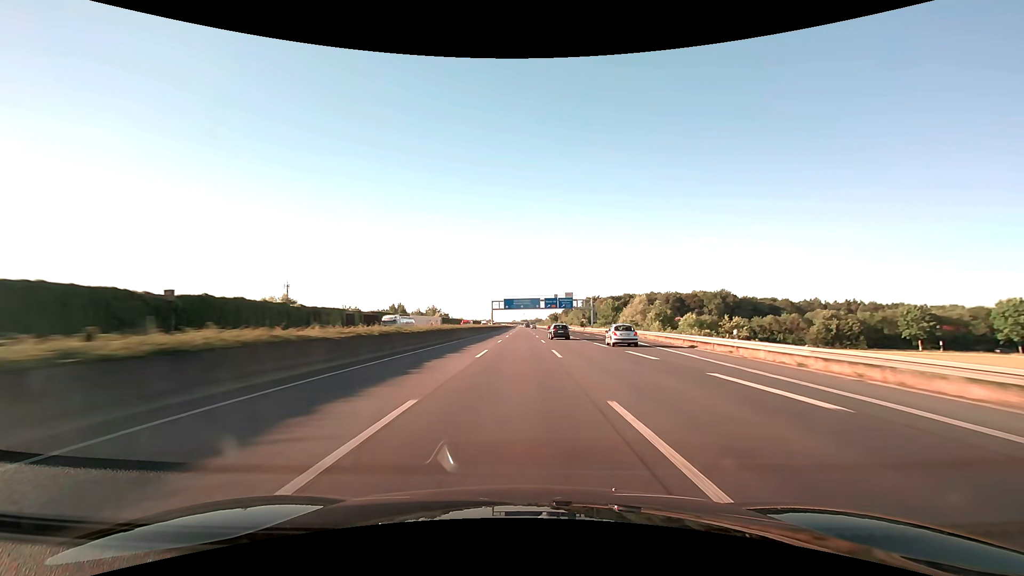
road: motorway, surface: asphalt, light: Day
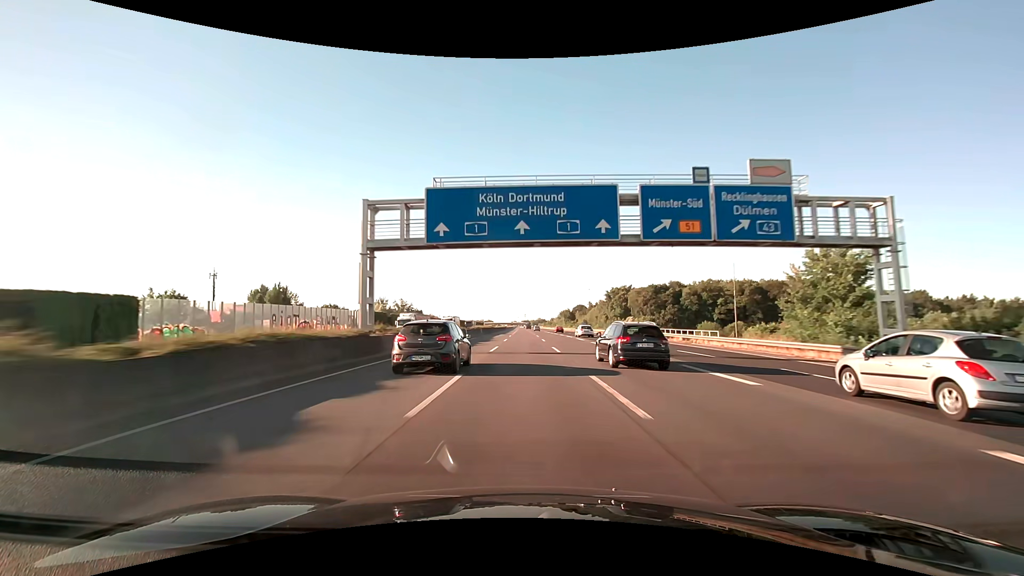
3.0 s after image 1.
(-0.2, +103.3) m; 0°
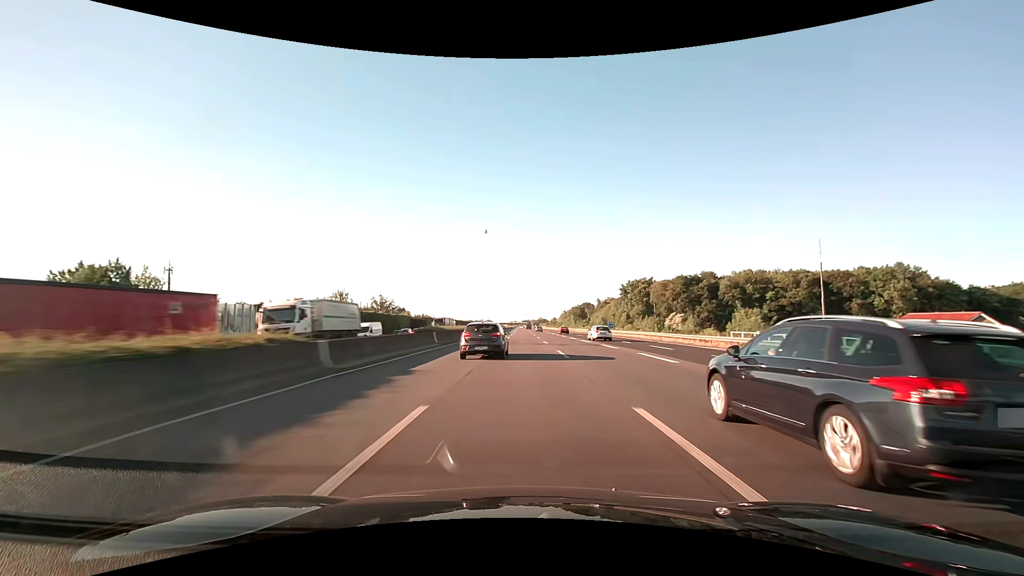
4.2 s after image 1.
(0.0, +41.3) m; 0°
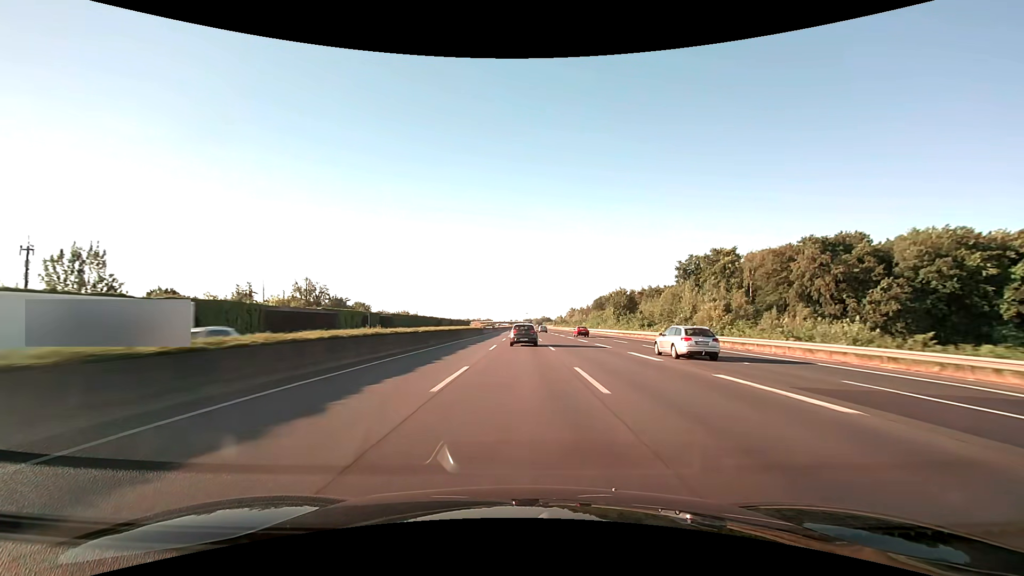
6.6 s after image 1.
(-0.3, +82.6) m; 0°
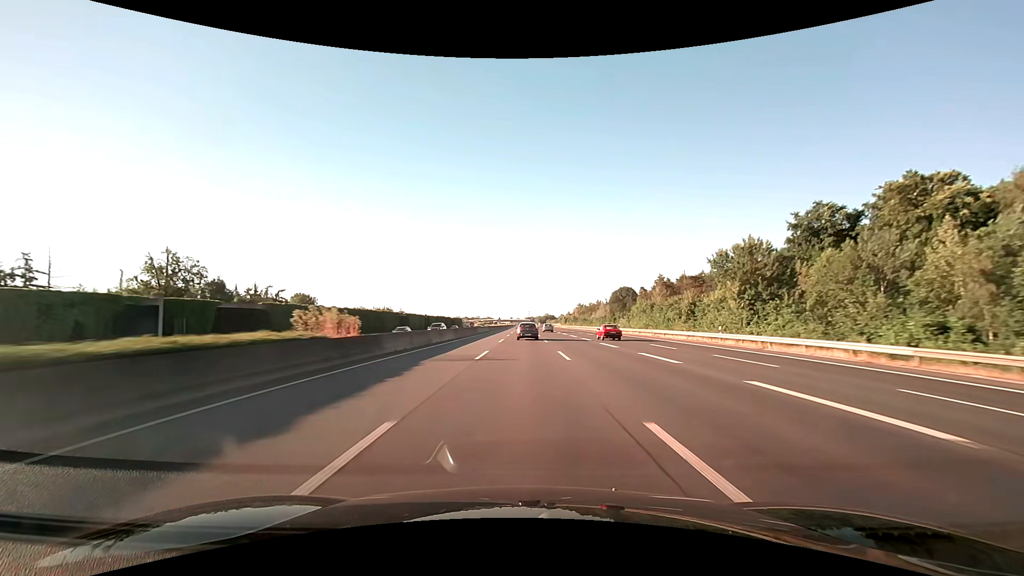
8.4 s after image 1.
(-0.1, +62.0) m; 0°
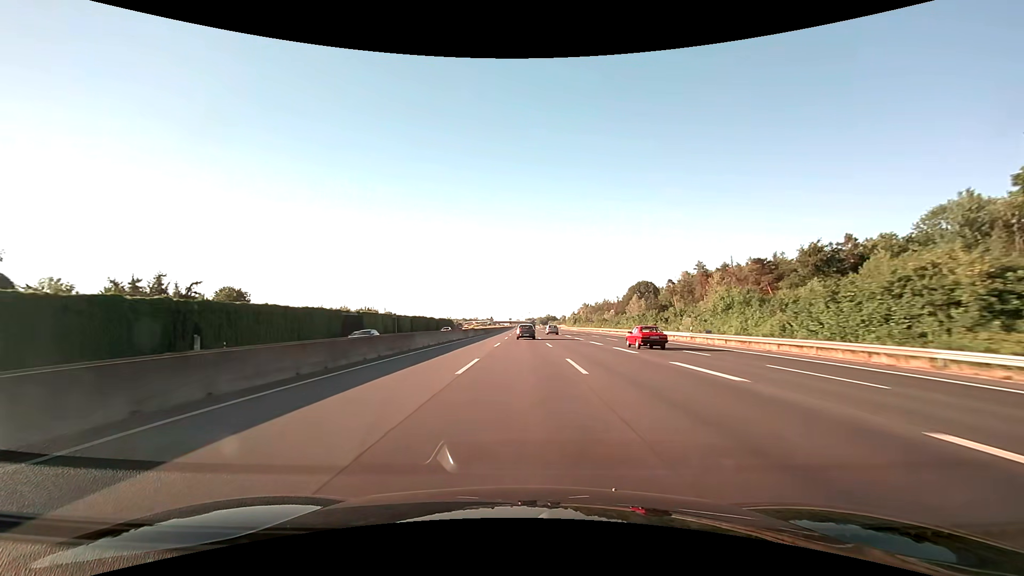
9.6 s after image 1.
(-0.1, +41.3) m; 0°
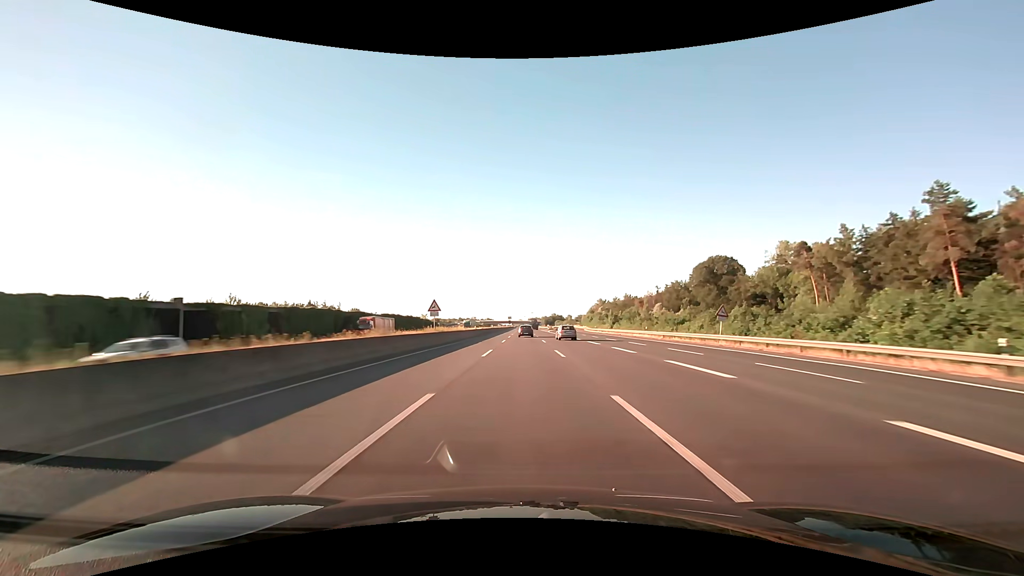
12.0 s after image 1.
(-0.2, +82.7) m; 0°
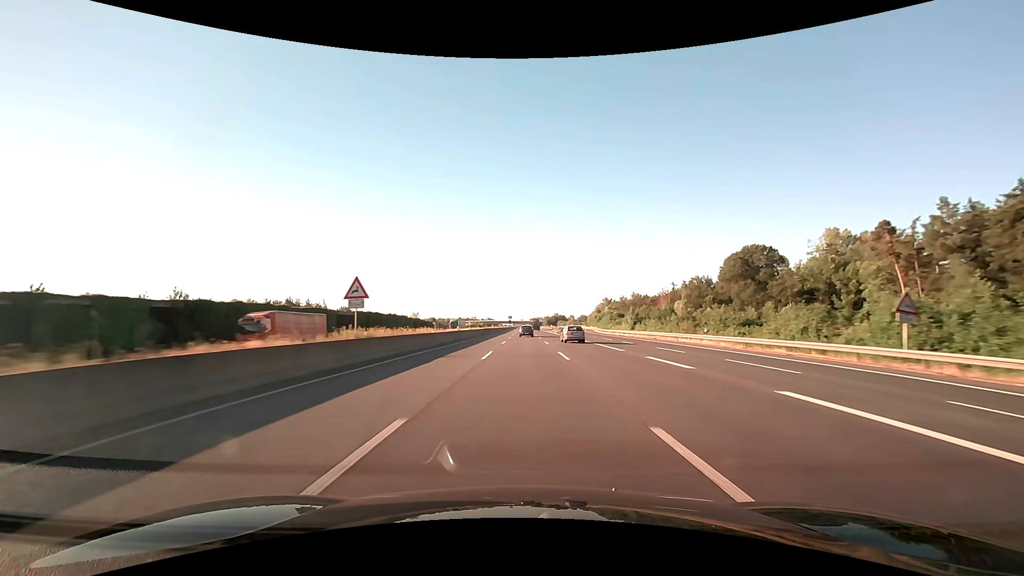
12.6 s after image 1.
(0.0, +20.7) m; 0°
(0, +10) (0, +20) (0, +30) (0, +40) (0, +50) (0, +60) (0, +70) (0, +80) (0, +90) (0, +100) m
